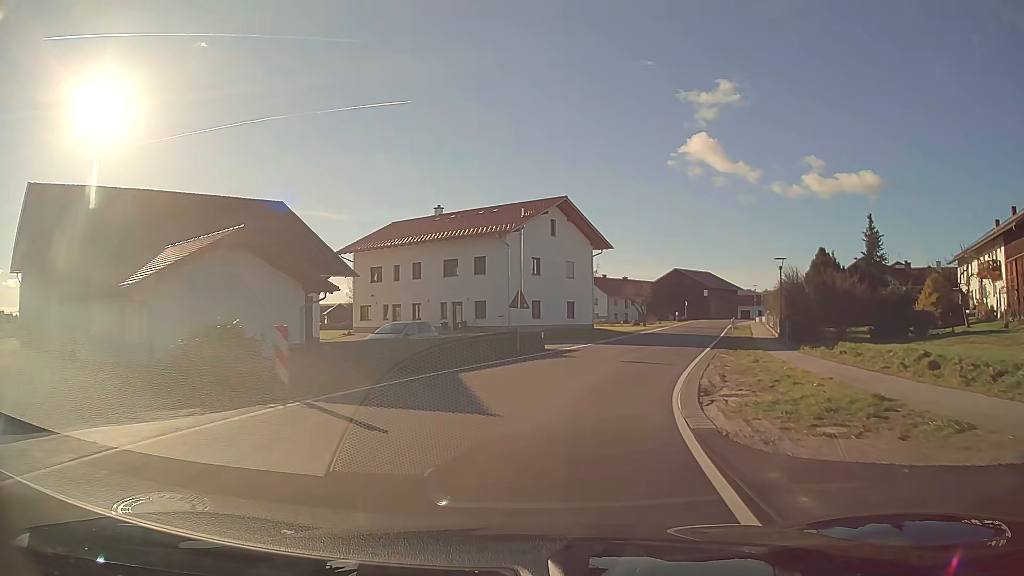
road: secondary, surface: asphalt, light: Day
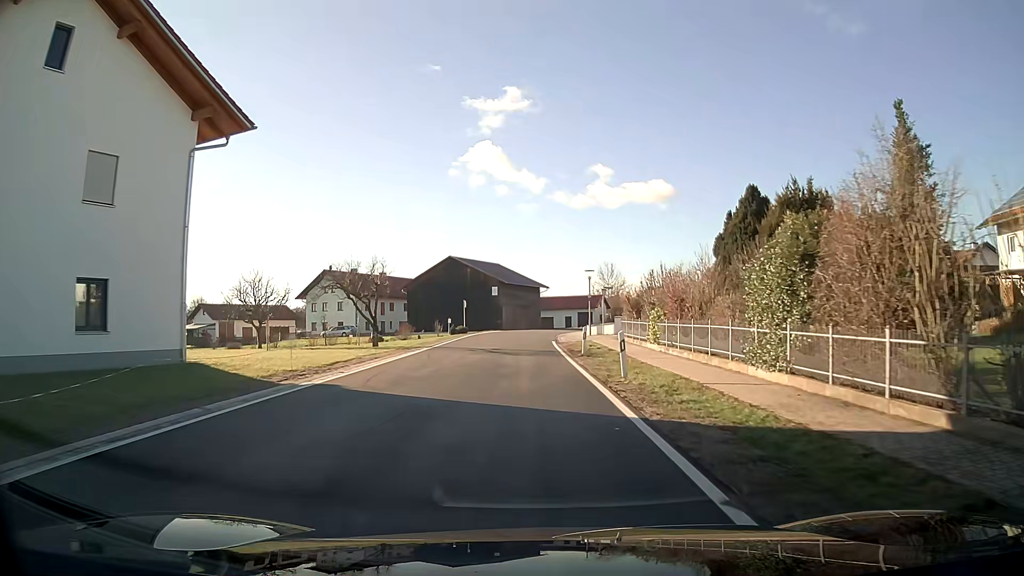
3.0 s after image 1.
(+7.1, +36.1) m; +16°
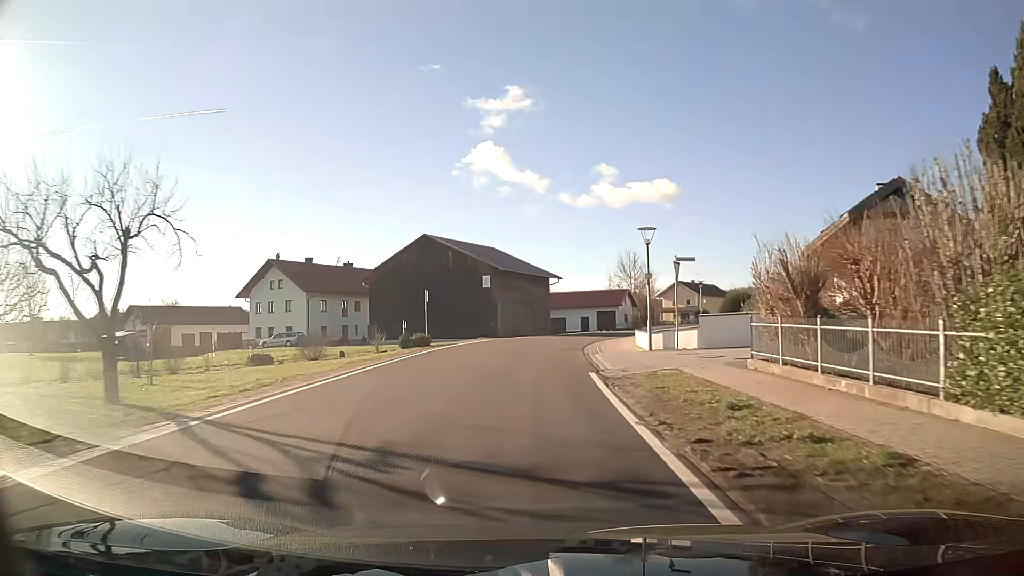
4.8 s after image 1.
(-0.1, +22.4) m; 0°
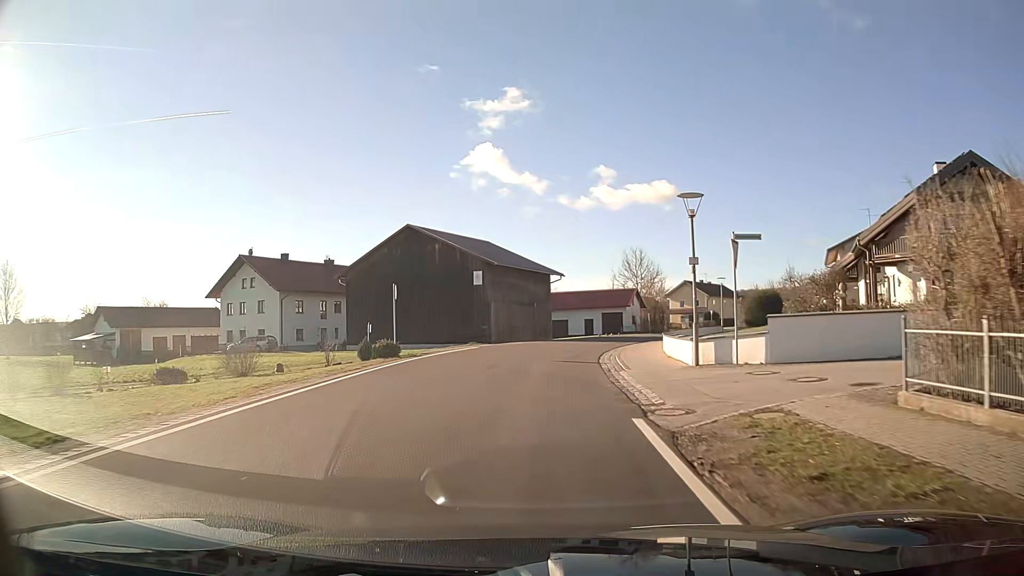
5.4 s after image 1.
(0.0, +7.4) m; 0°
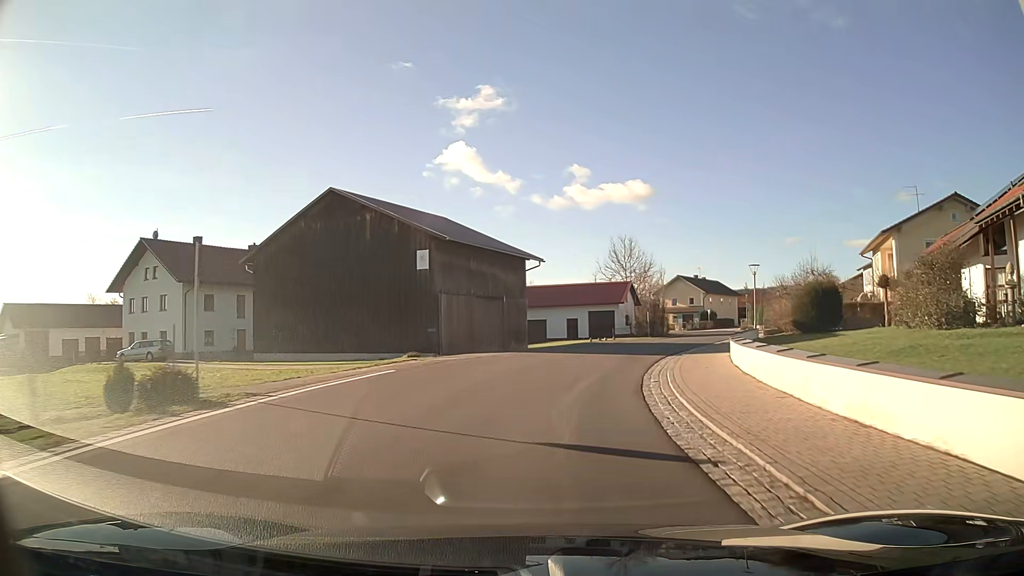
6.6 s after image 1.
(+0.4, +14.3) m; +3°
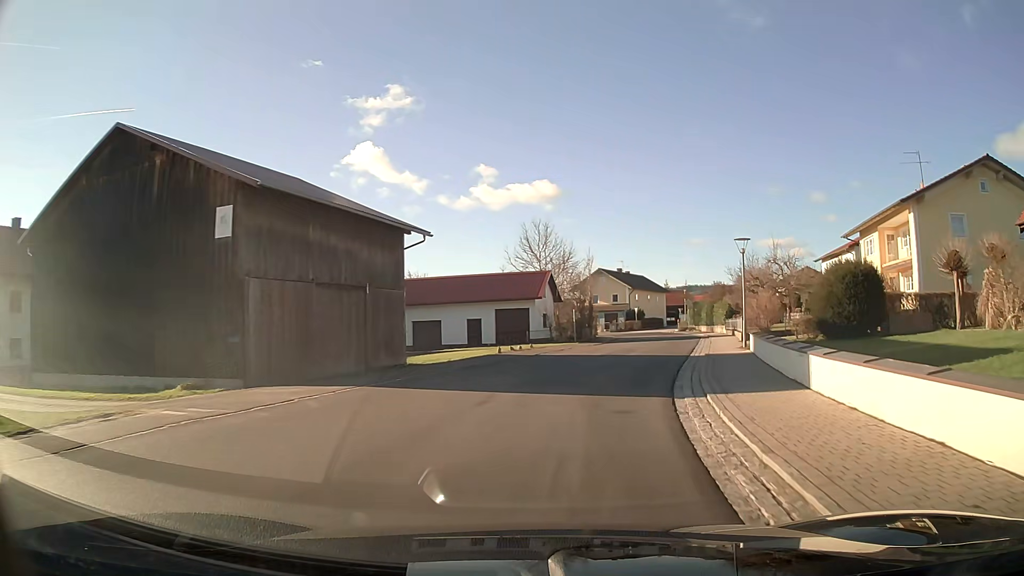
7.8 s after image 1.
(+1.0, +13.8) m; +9°
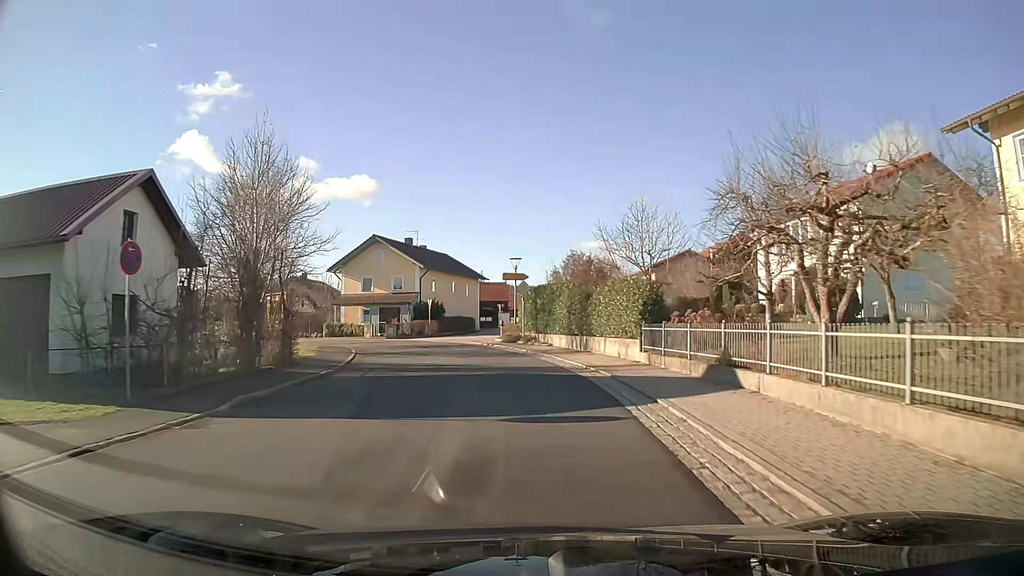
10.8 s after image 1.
(+5.5, +32.8) m; +13°
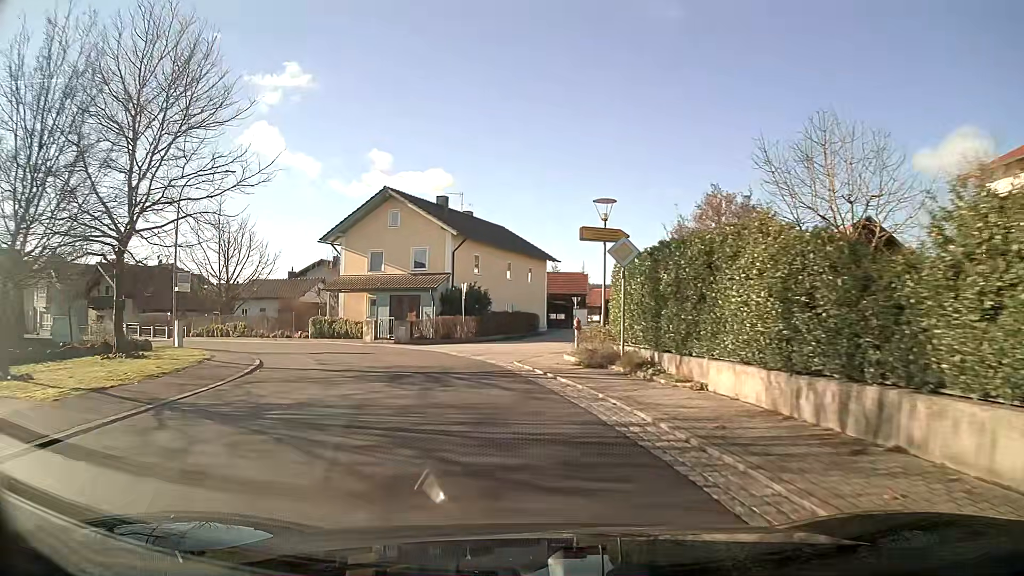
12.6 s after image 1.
(-0.8, +18.7) m; -7°
(-1, +10) (-4, +20) (-9, +28) (-16, +35) (-25, +40) (-33, +45) (-42, +49) (-52, +53) (-61, +57) (-70, +61) m
